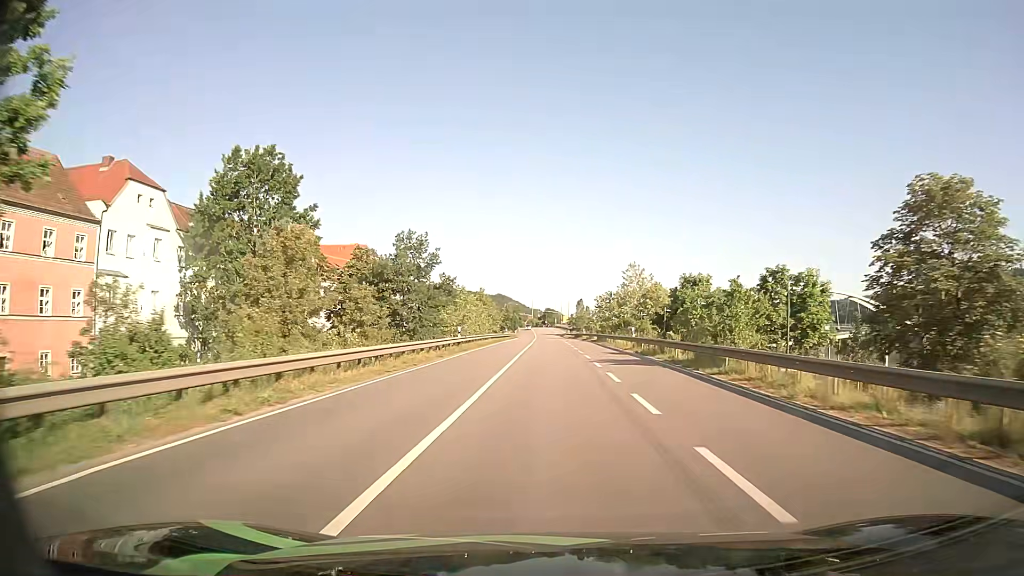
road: primary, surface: asphalt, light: Day
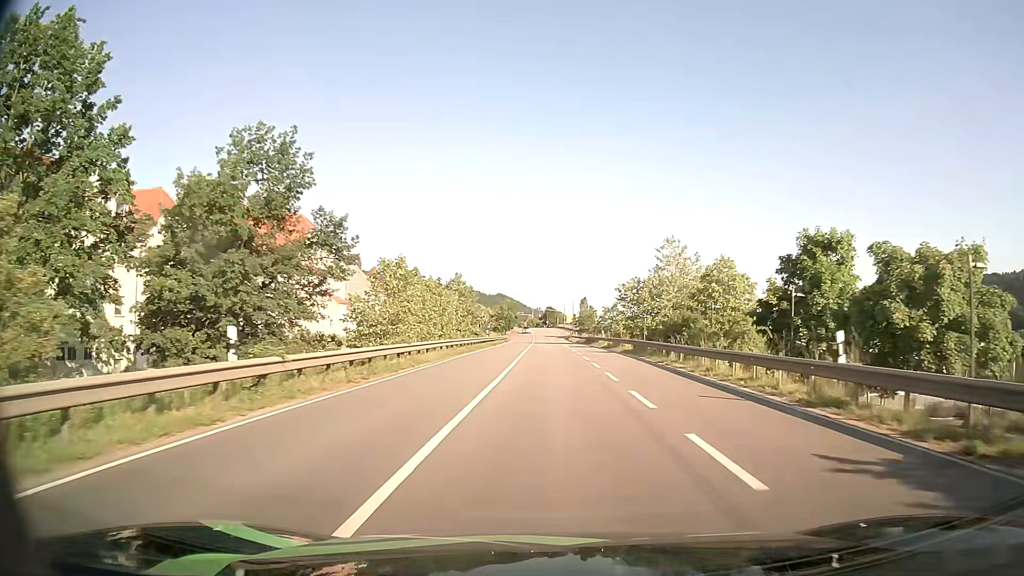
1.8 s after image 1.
(-0.1, +28.8) m; 0°
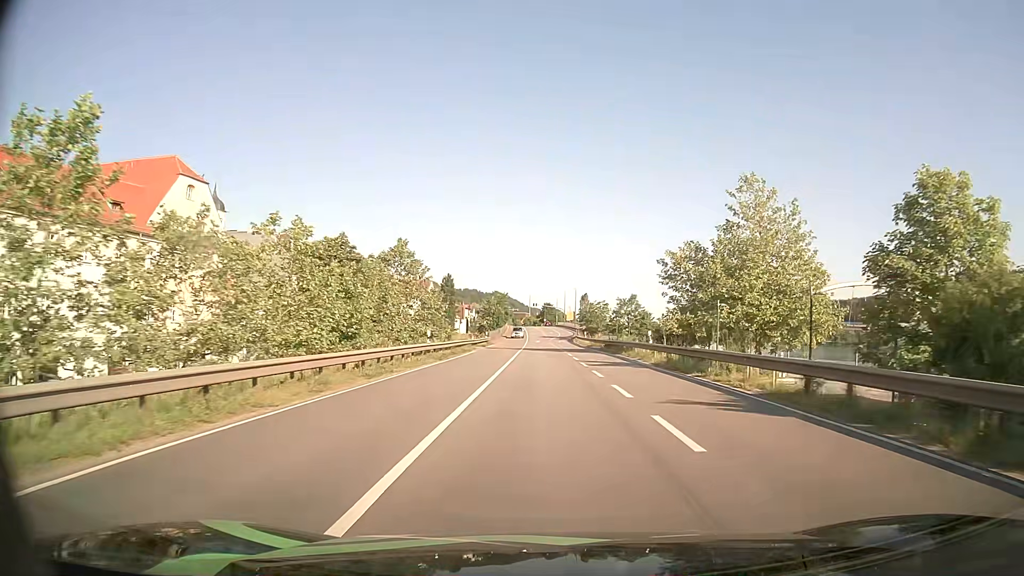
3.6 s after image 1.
(+0.1, +28.2) m; 0°
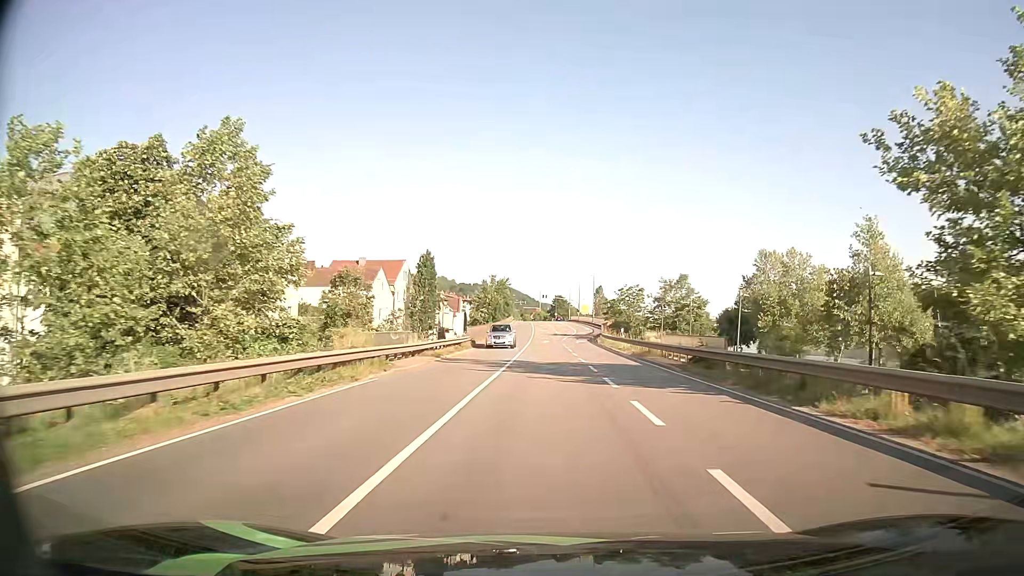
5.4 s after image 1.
(0.0, +27.9) m; -1°
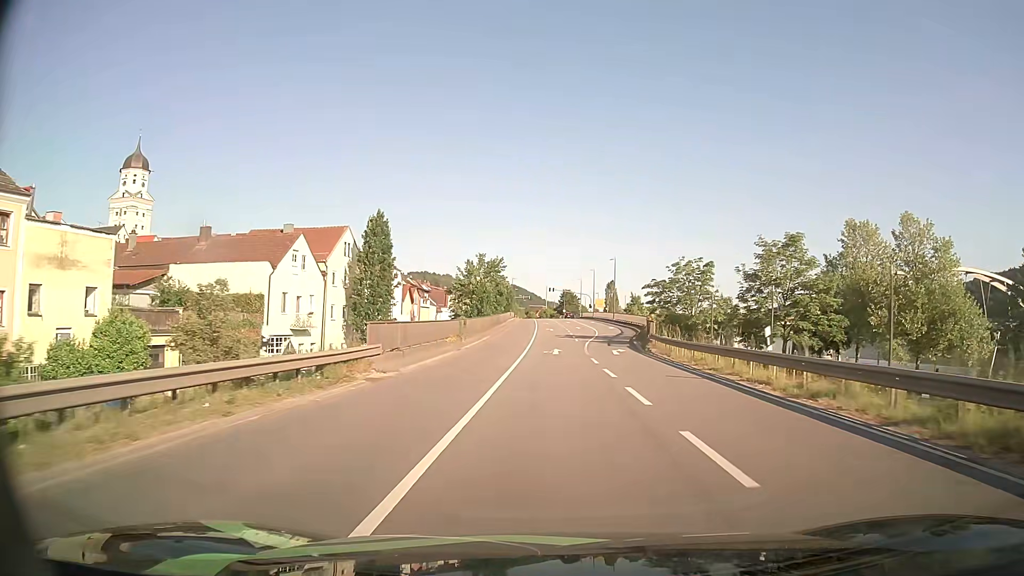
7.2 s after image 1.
(-0.2, +27.6) m; -1°
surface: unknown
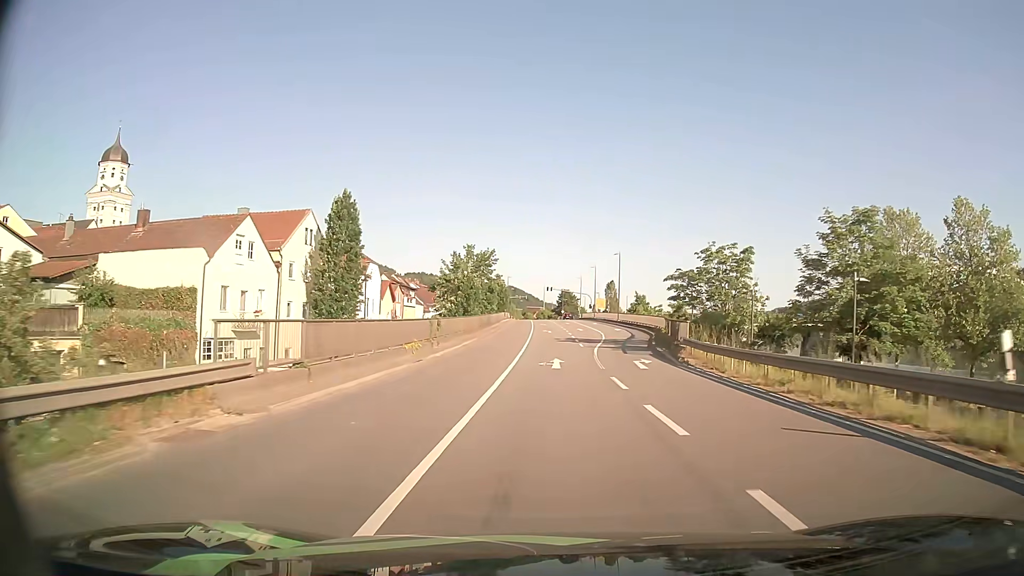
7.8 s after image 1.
(0.0, +9.2) m; 0°
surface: asphalt
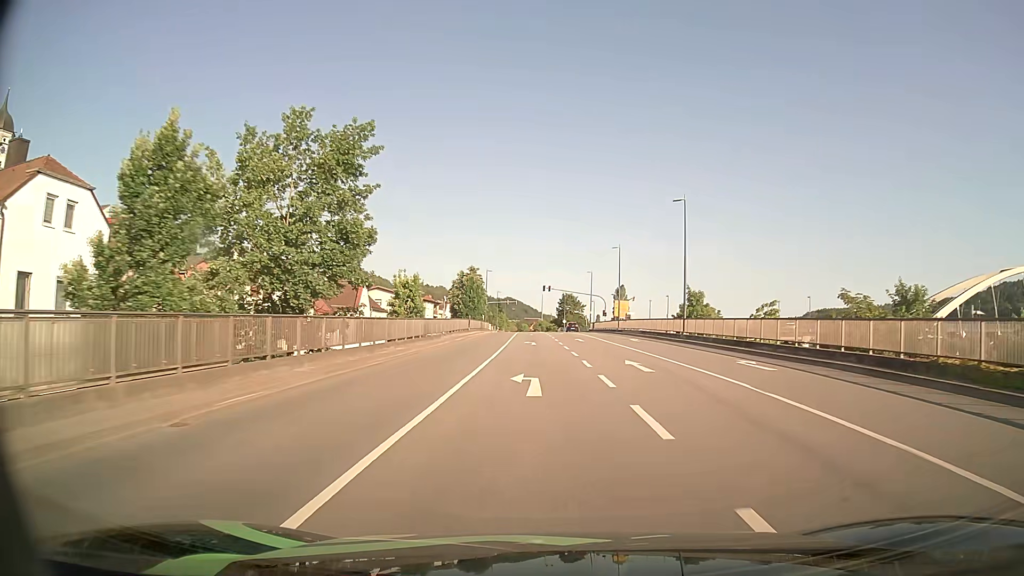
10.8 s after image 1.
(+0.5, +44.8) m; 0°
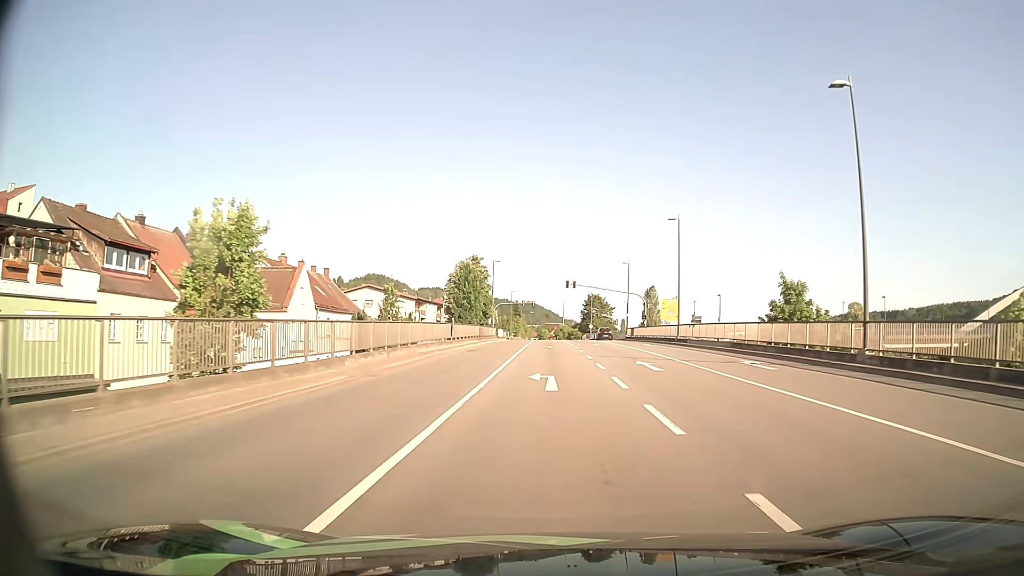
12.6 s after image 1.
(-0.3, +23.1) m; -2°
(0, +10) (0, +20) (0, +30) (0, +40) (0, +50) (0, +60) (0, +70) (0, +80) (0, +90) (-3, +99) m
